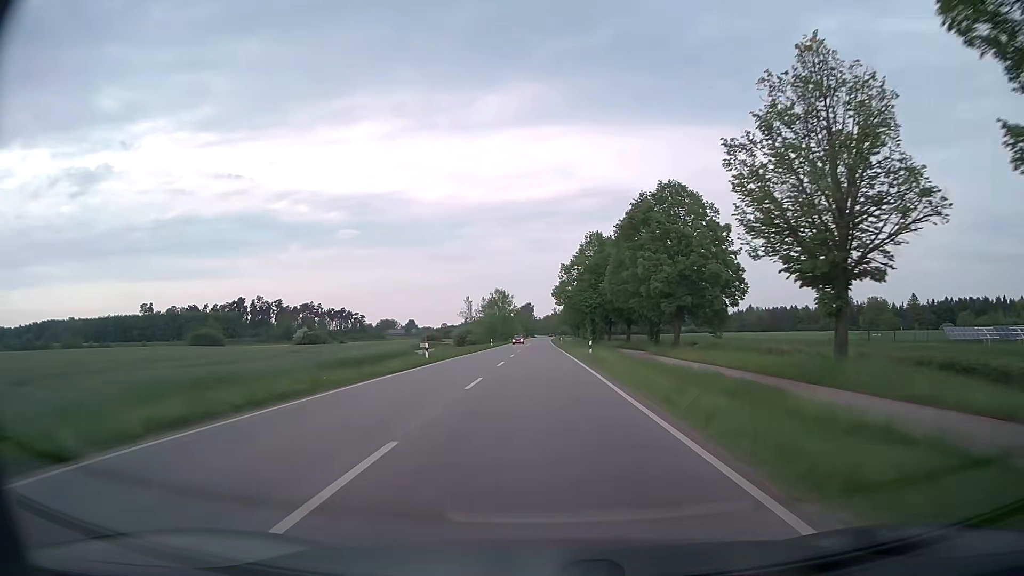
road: secondary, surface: asphalt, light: Day
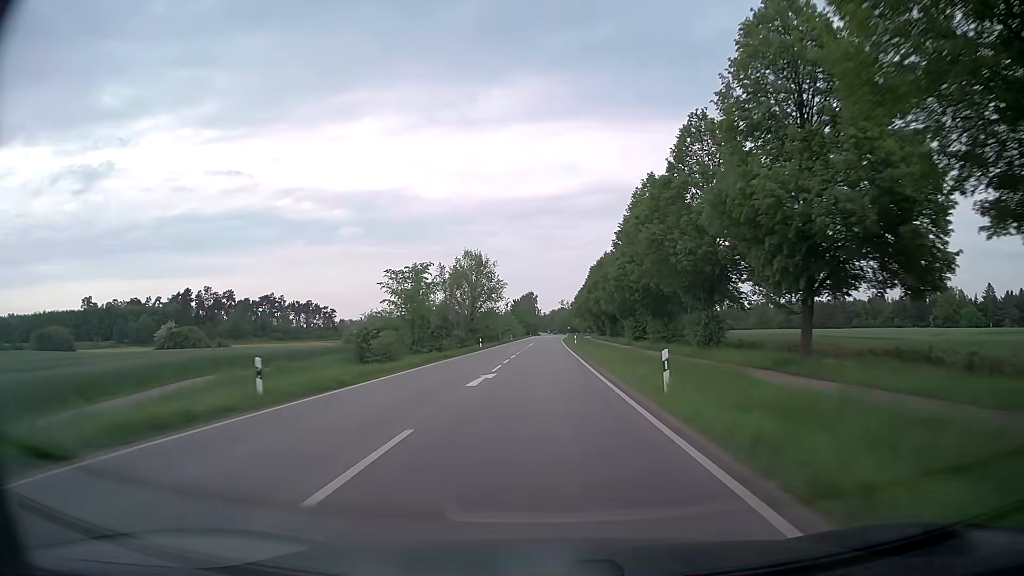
(-0.4, +71.2) m; -1°
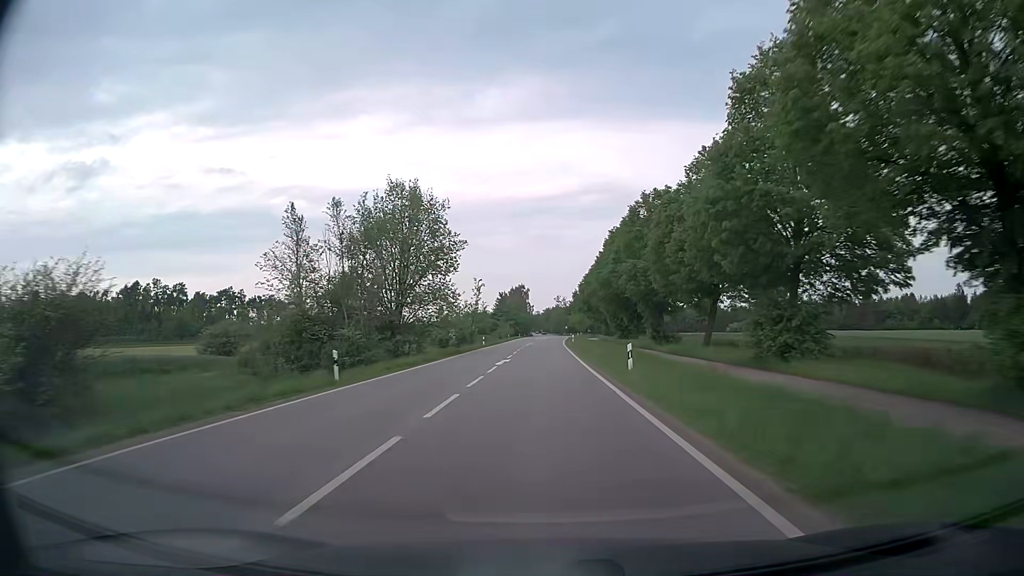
(+0.1, +42.7) m; 0°
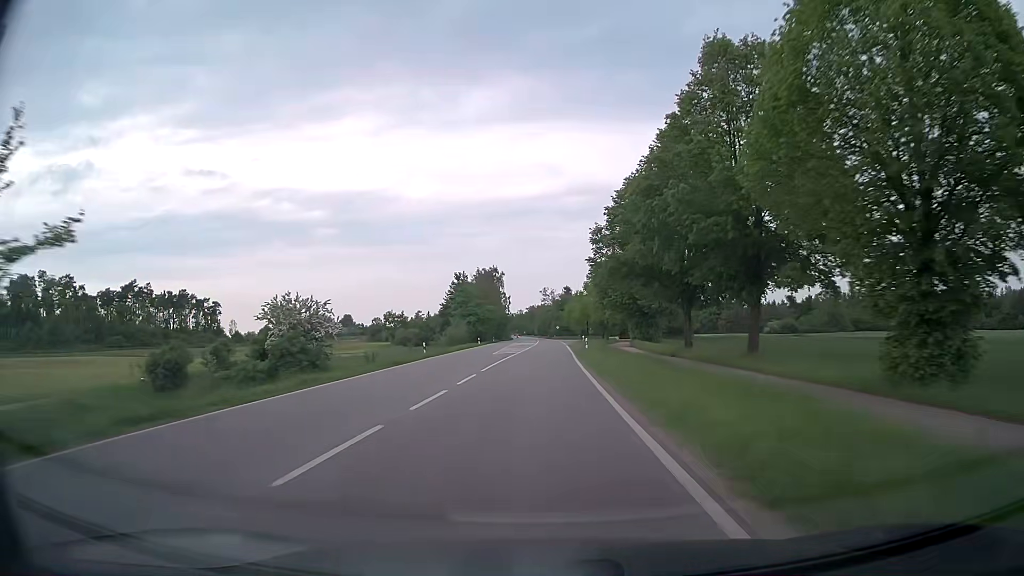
(+1.0, +71.0) m; +2°
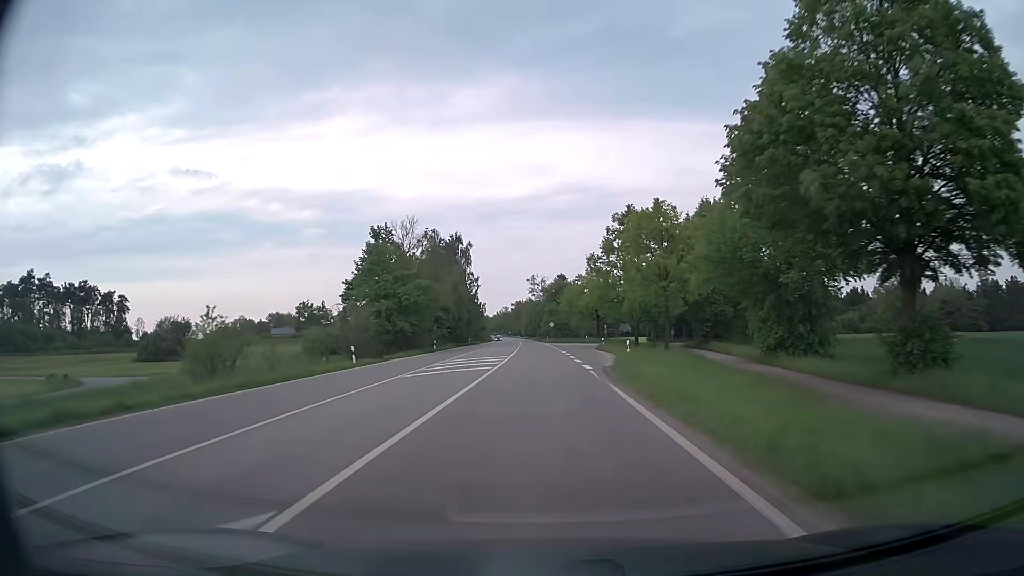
(+0.1, +56.7) m; +1°
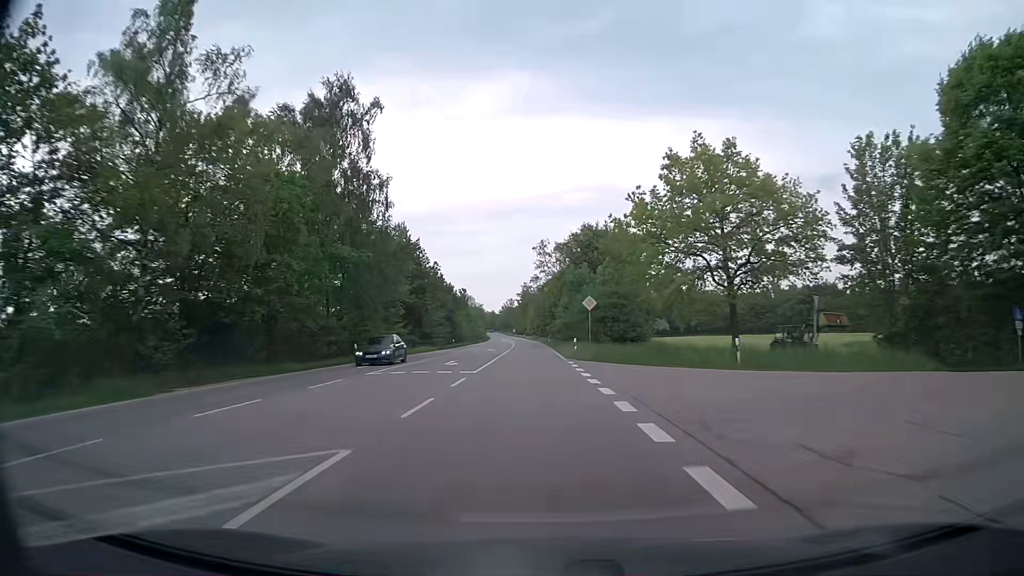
(-0.6, +70.9) m; -1°
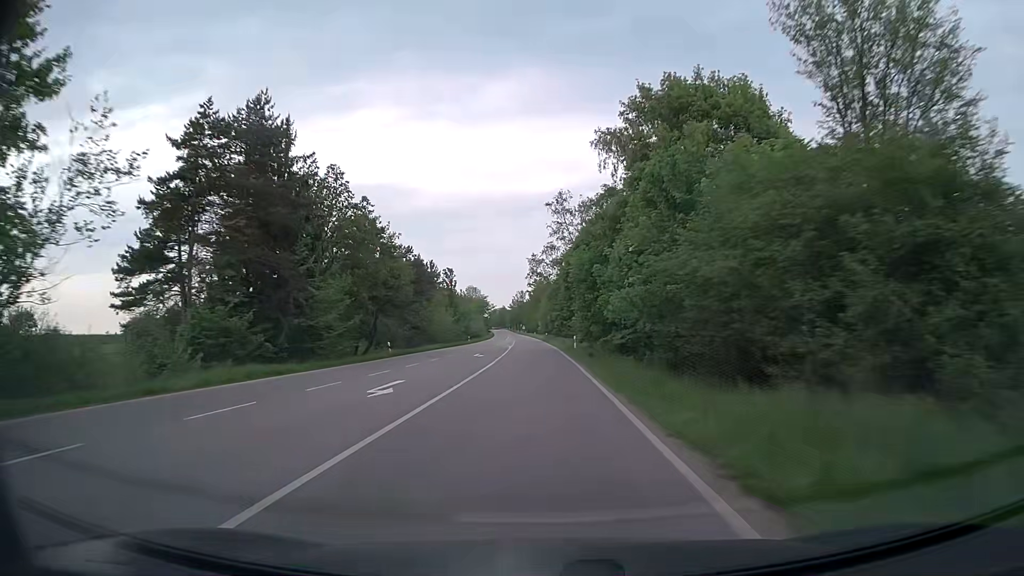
(-0.5, +42.5) m; -1°
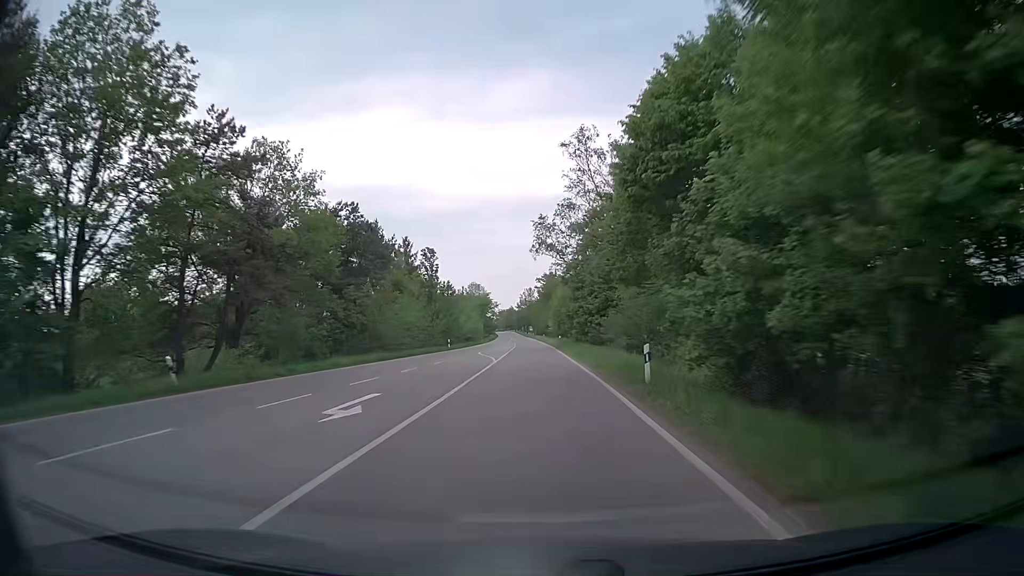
(-0.3, +28.4) m; -1°
(0, +10) (0, +20) (0, +30) (0, +40) (-1, +50) (-1, +60) (-1, +70) (-2, +80) (-2, +90) (-3, +100) m
